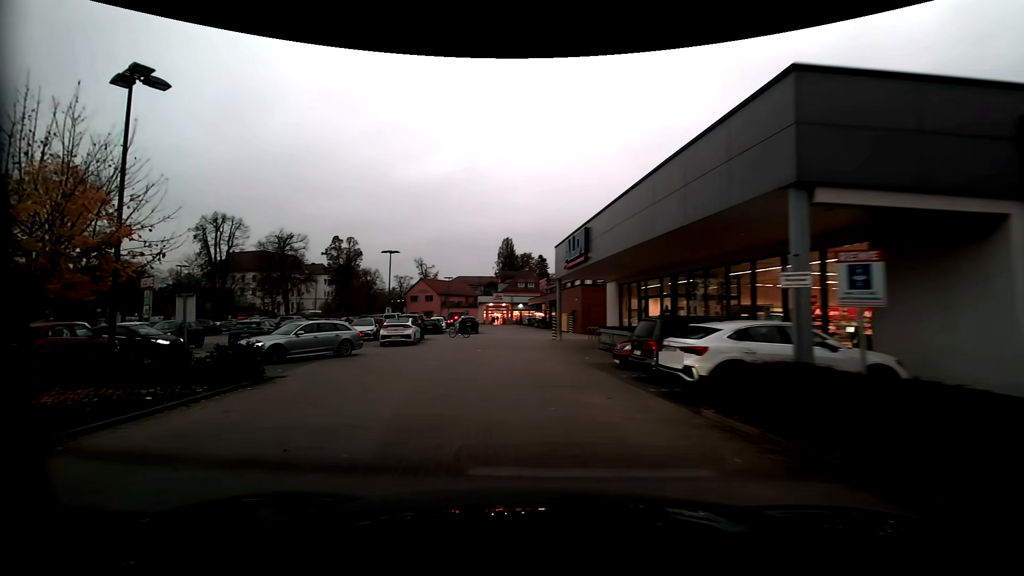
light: Day
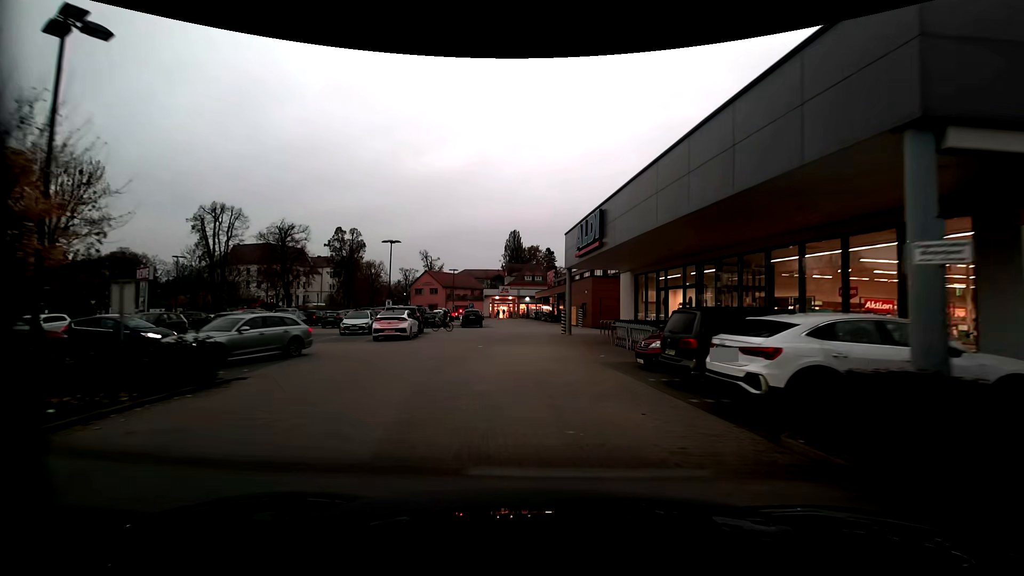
(0.0, +2.5) m; 0°
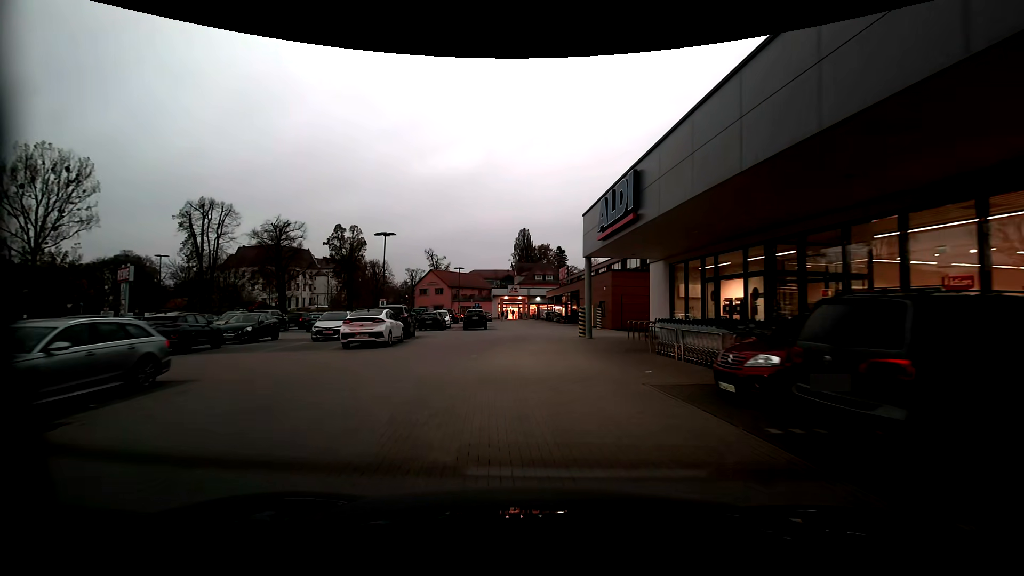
(0.0, +5.2) m; -1°
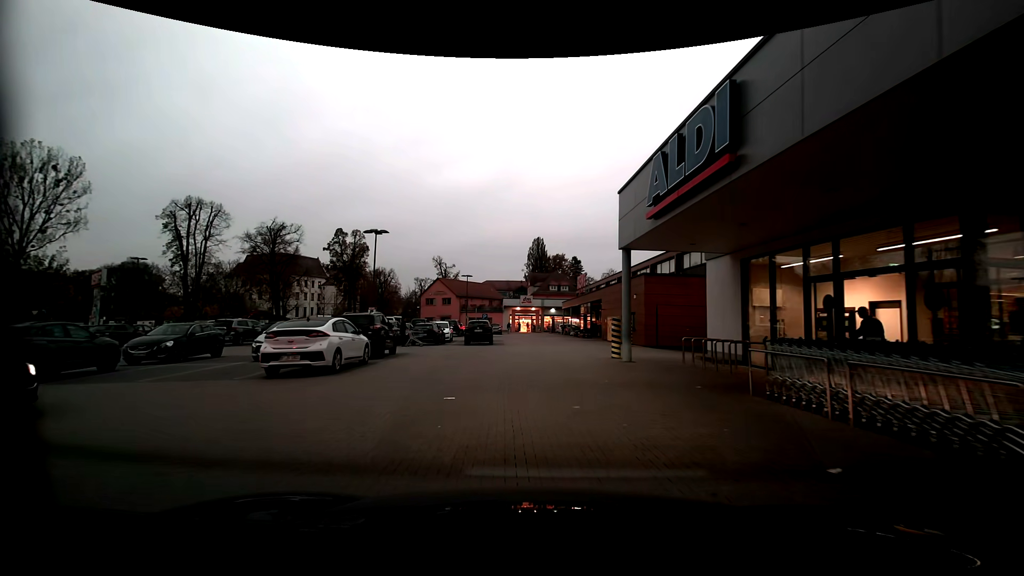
(-0.1, +6.2) m; -2°
